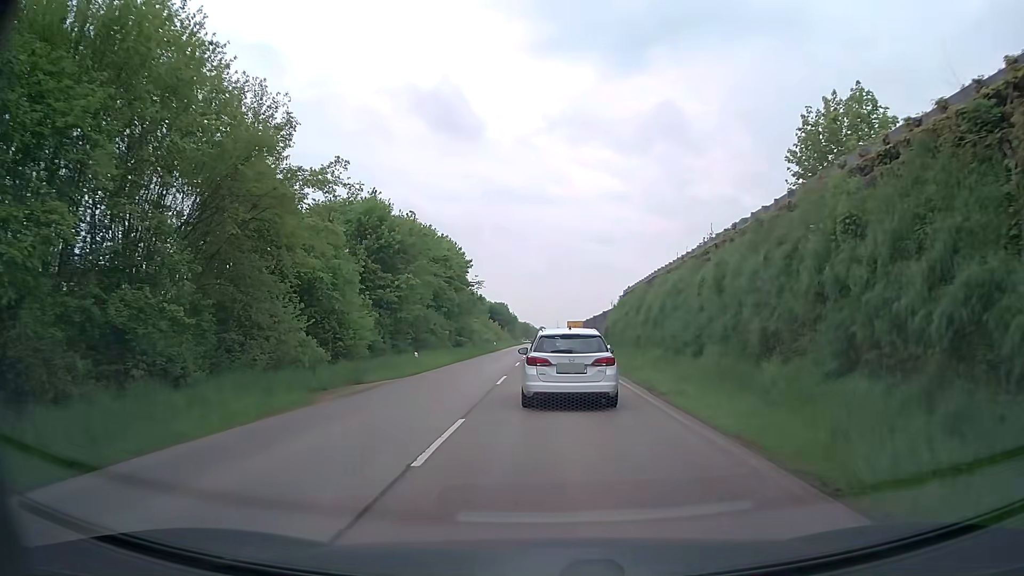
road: secondary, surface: asphalt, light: Day
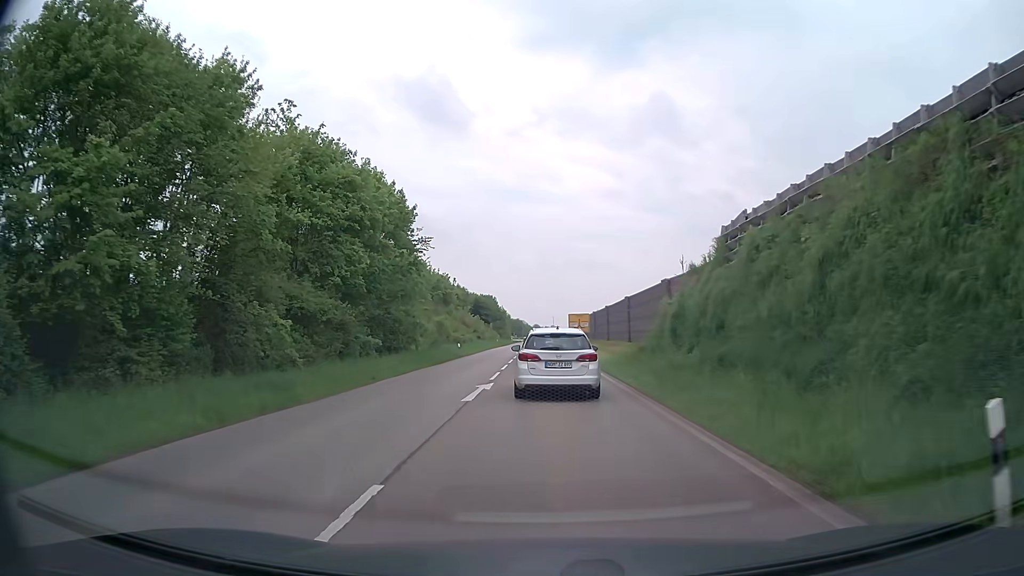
(+0.2, +28.9) m; +1°
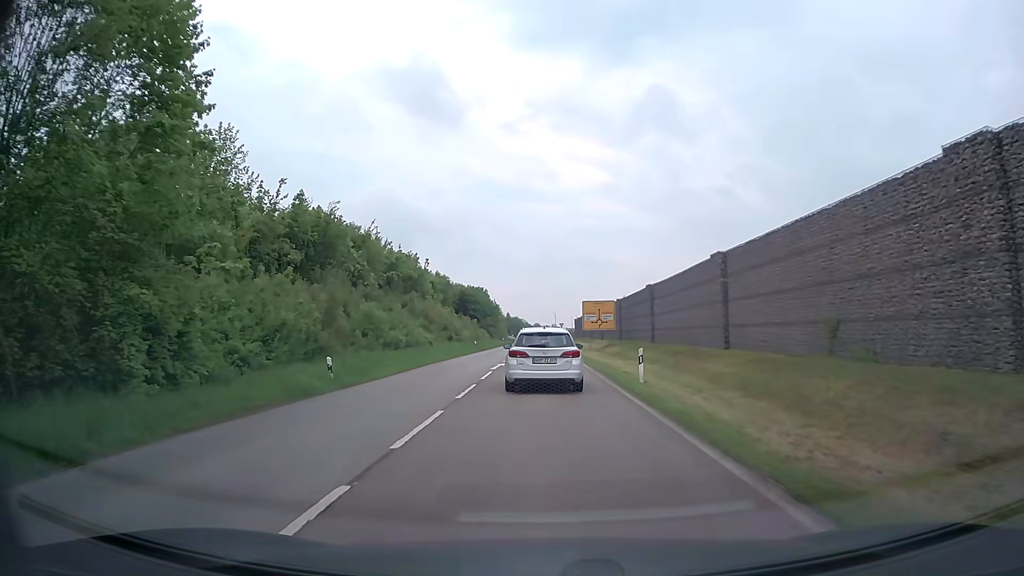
(0.0, +30.4) m; 0°
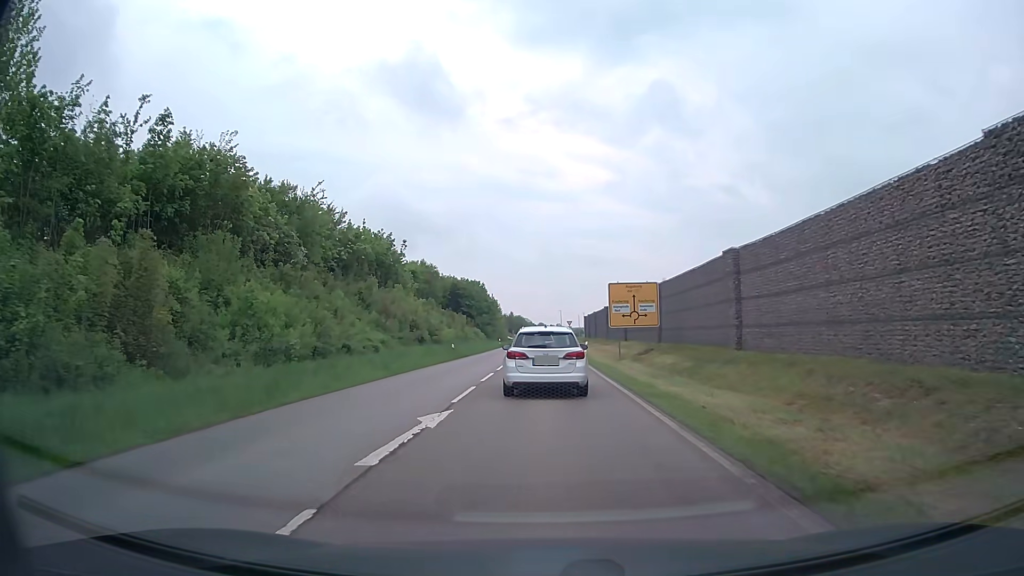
(0.0, +18.8) m; 0°
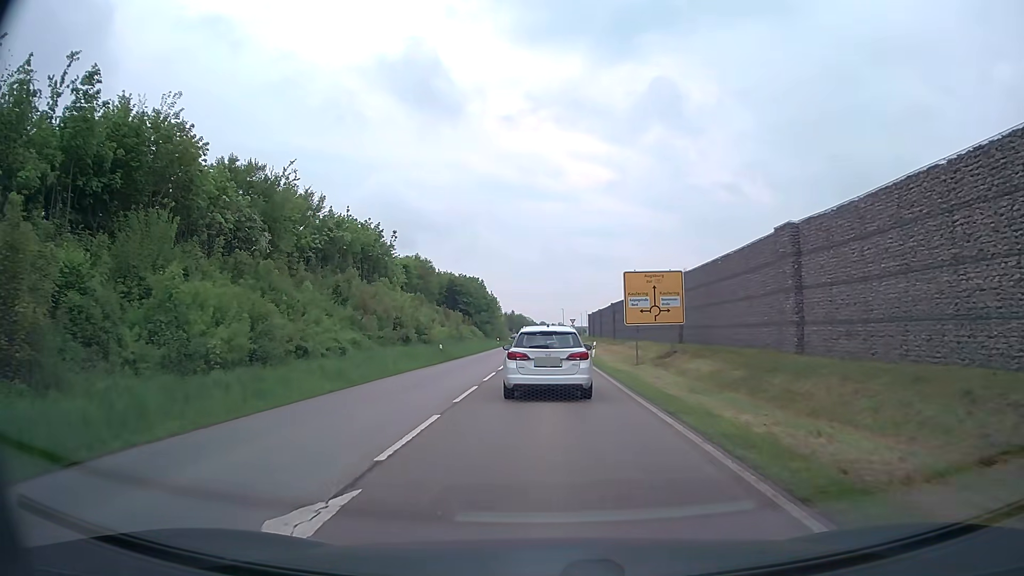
(0.0, +6.0) m; 0°
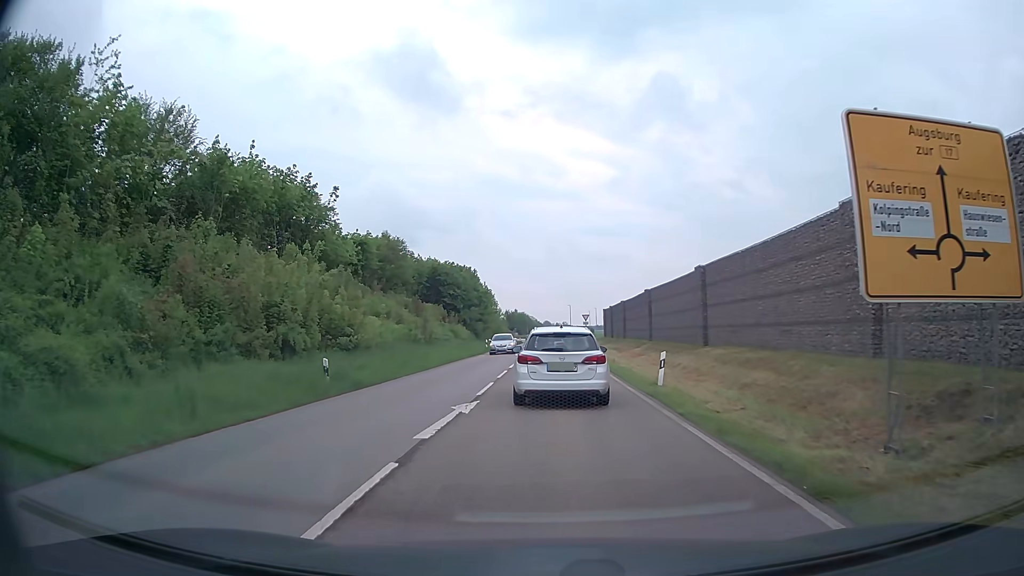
(-0.1, +21.8) m; 0°
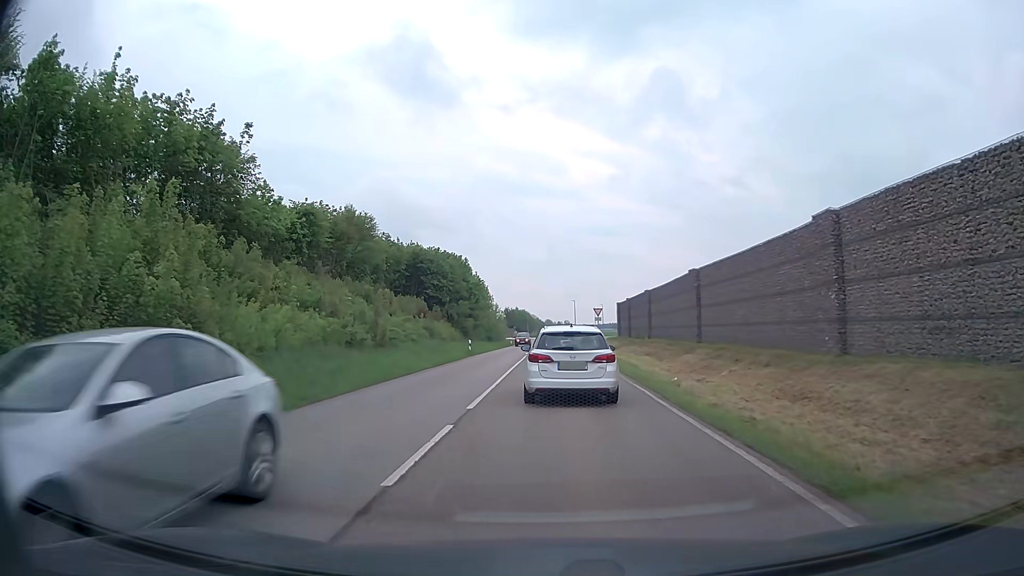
(0.0, +15.2) m; 0°
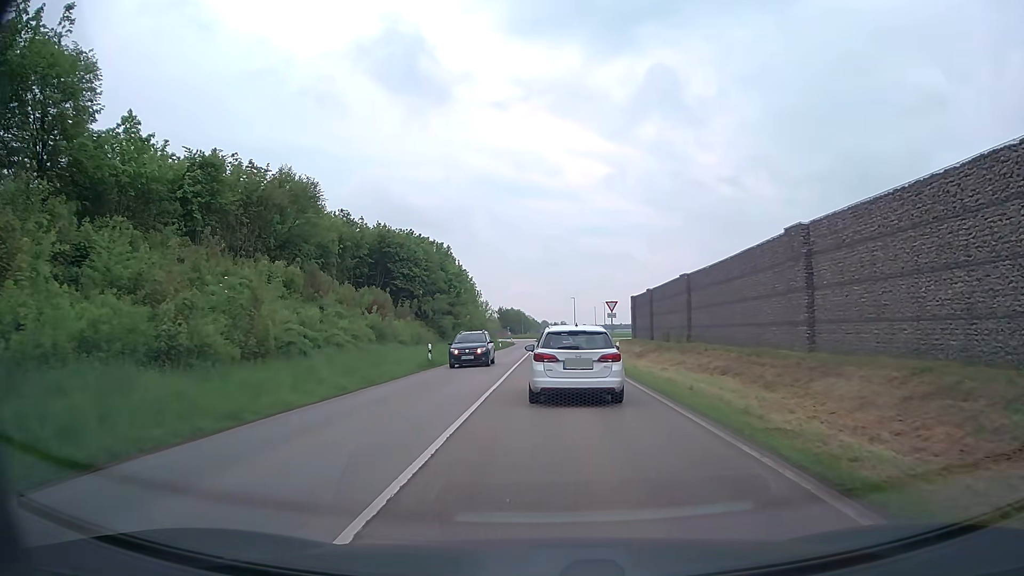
(+0.1, +15.3) m; 0°
